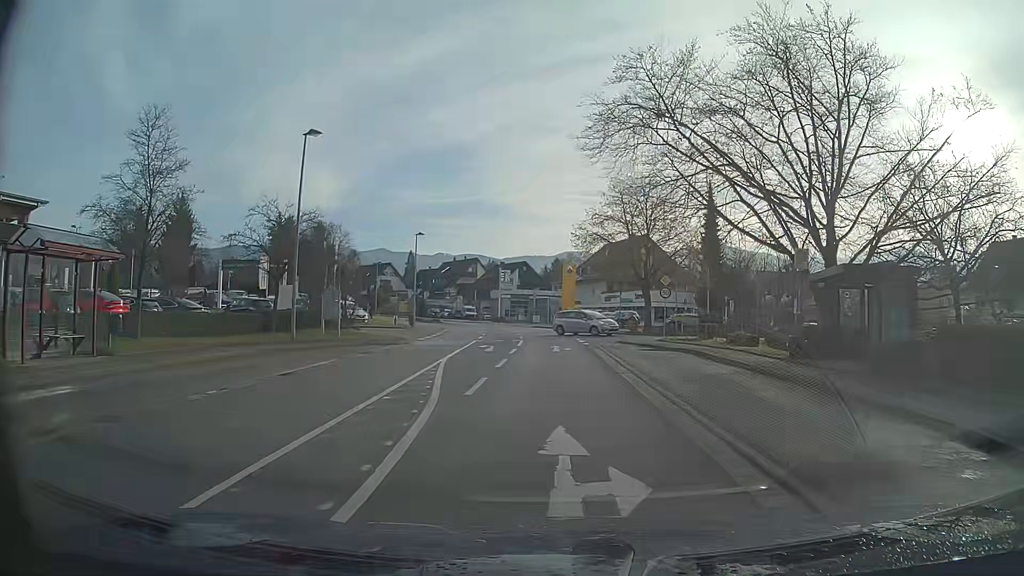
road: secondary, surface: asphalt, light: Day
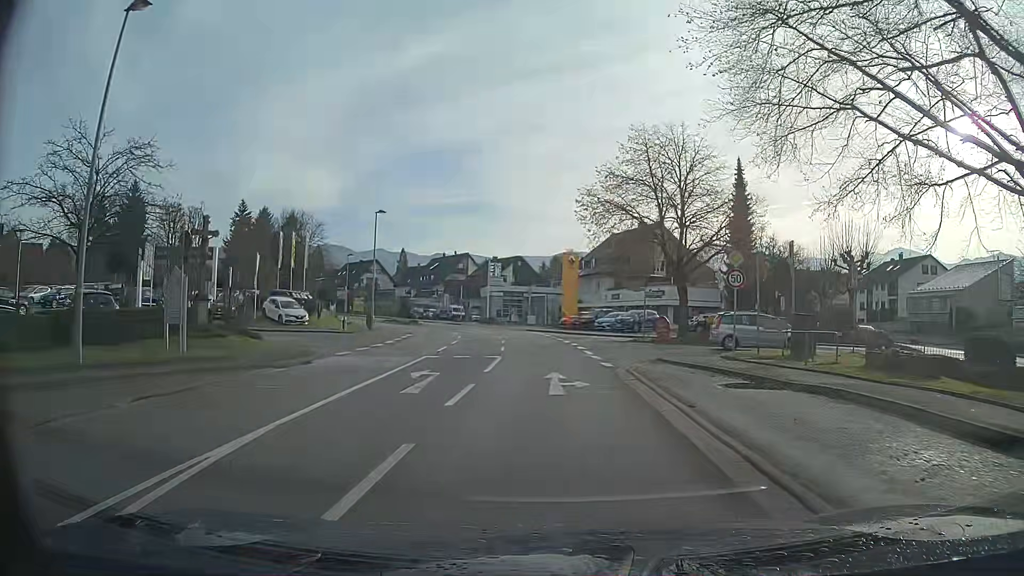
(0.0, +13.4) m; 0°
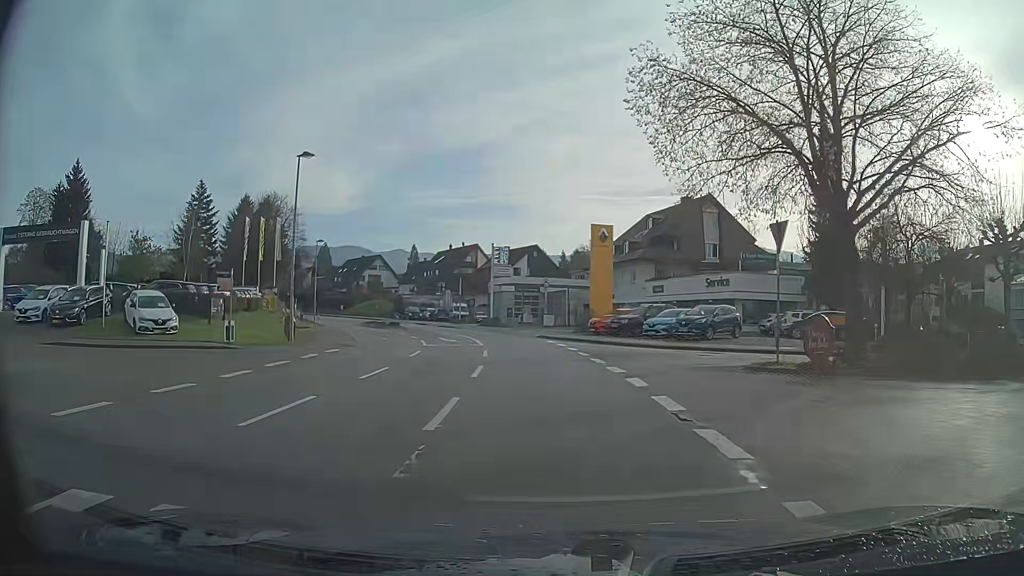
(-0.3, +17.8) m; -2°
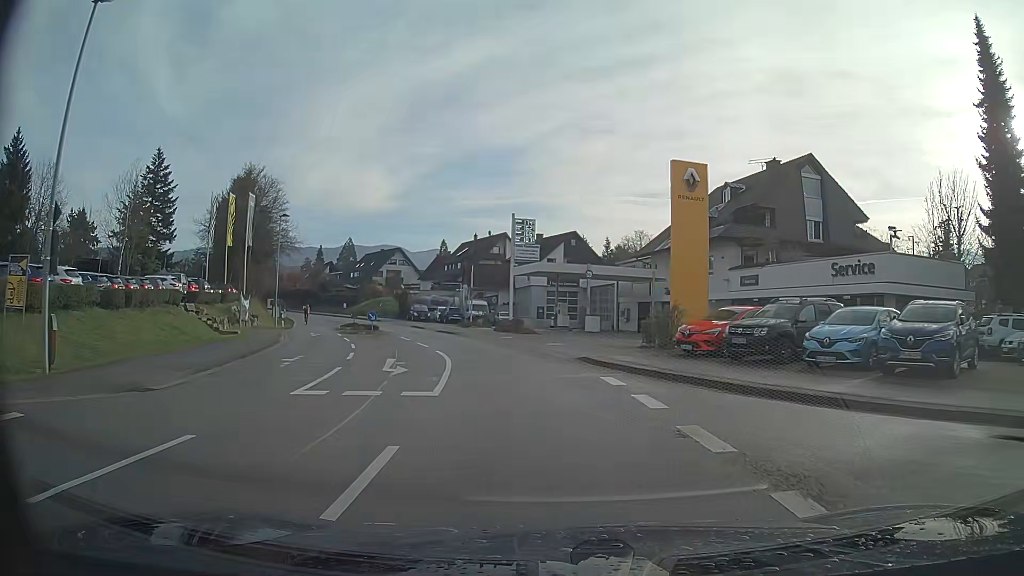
(-0.5, +17.8) m; -3°
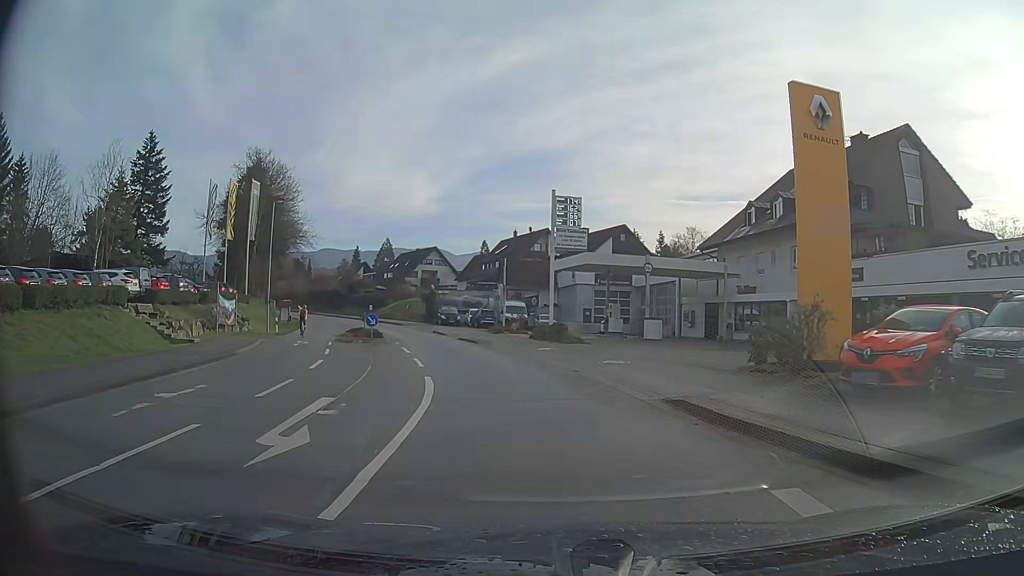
(-0.3, +8.9) m; -5°
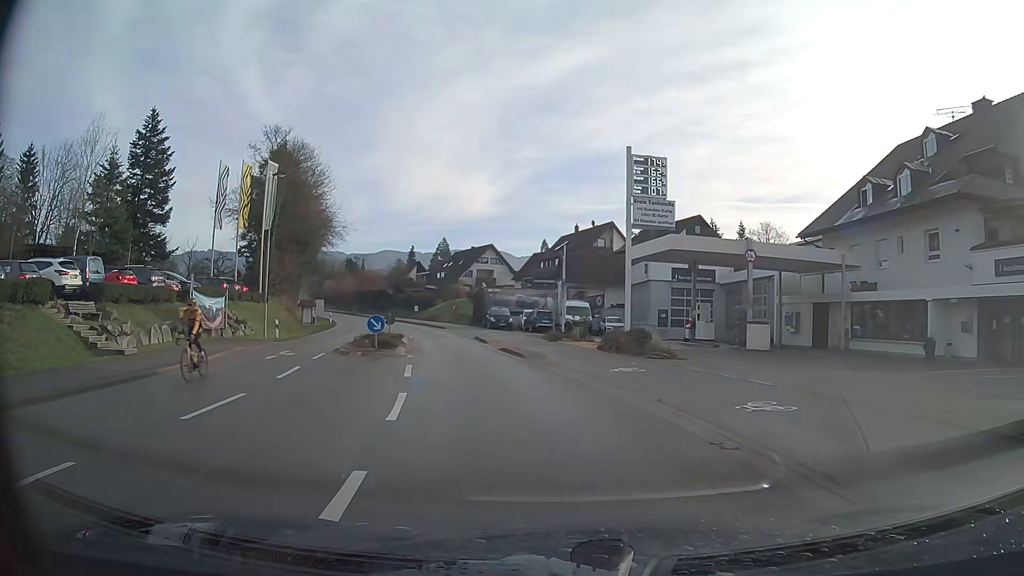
(-0.4, +8.9) m; -5°
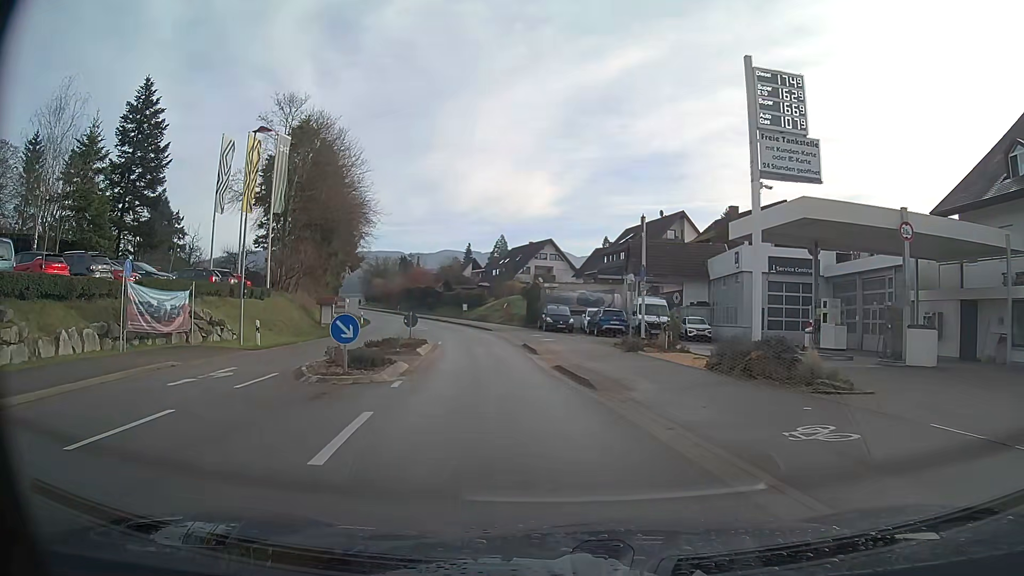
(-0.4, +8.9) m; -5°
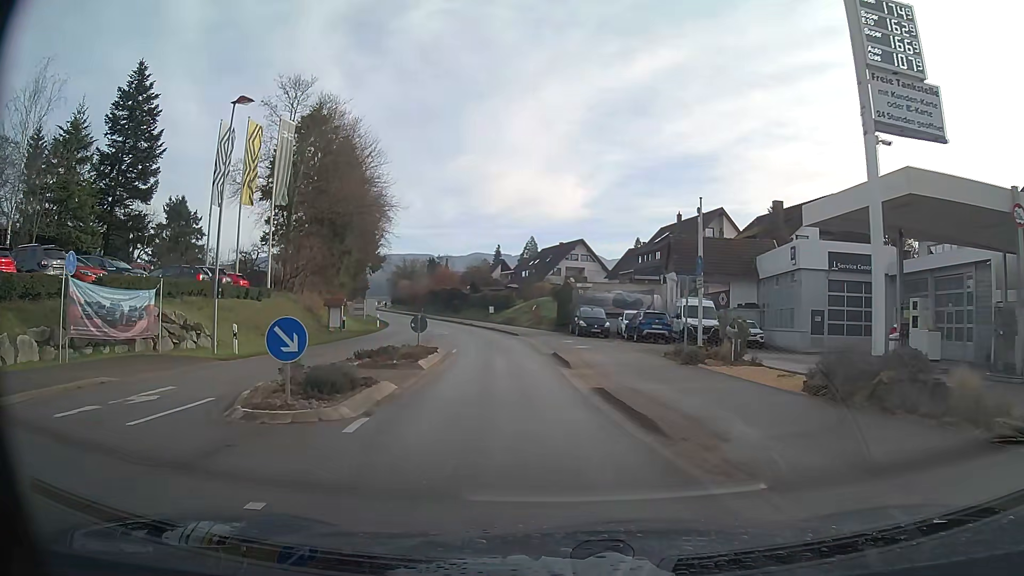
(-0.1, +4.5) m; -2°
